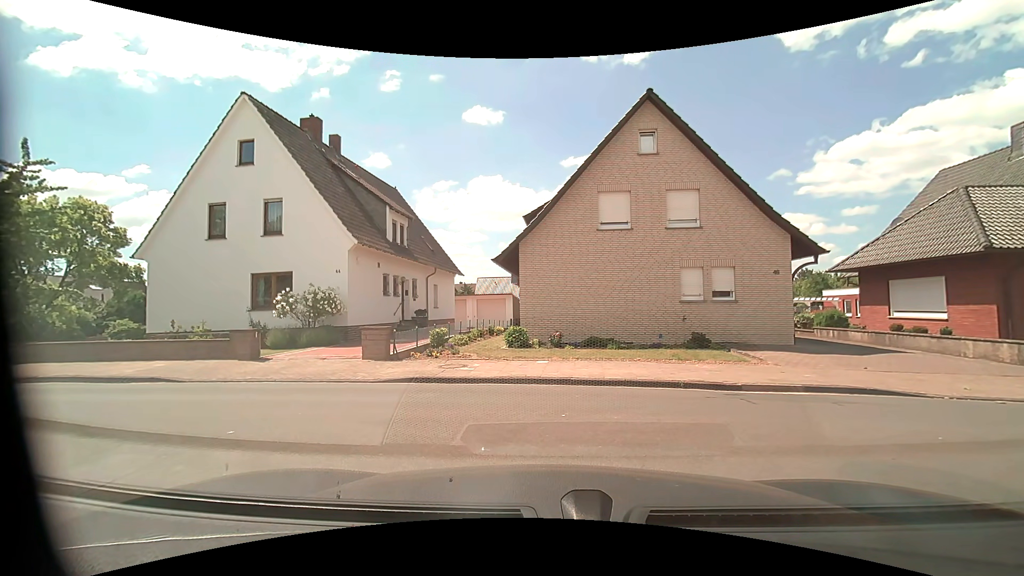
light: Day
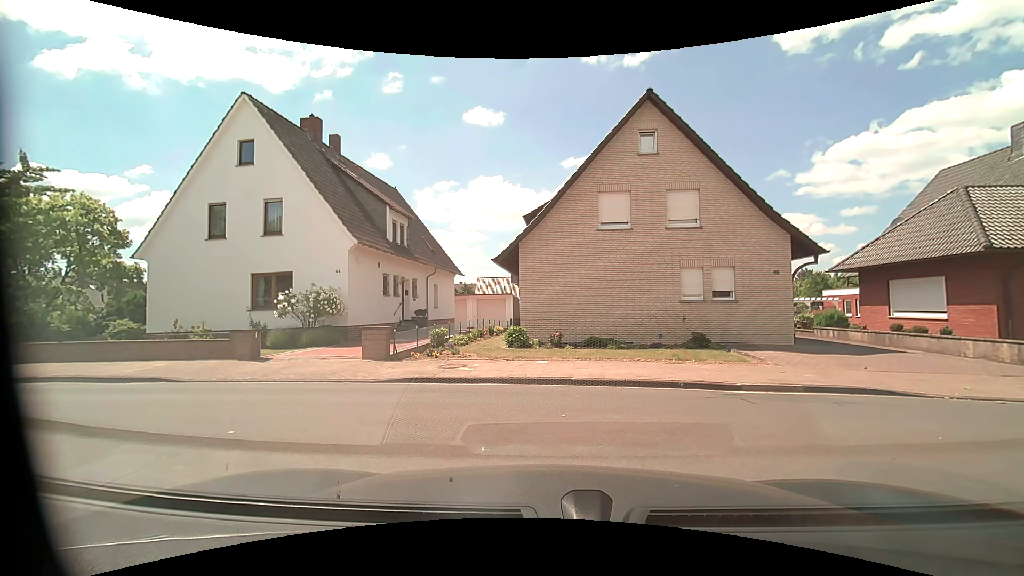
(0.0, 0.0) m; 0°
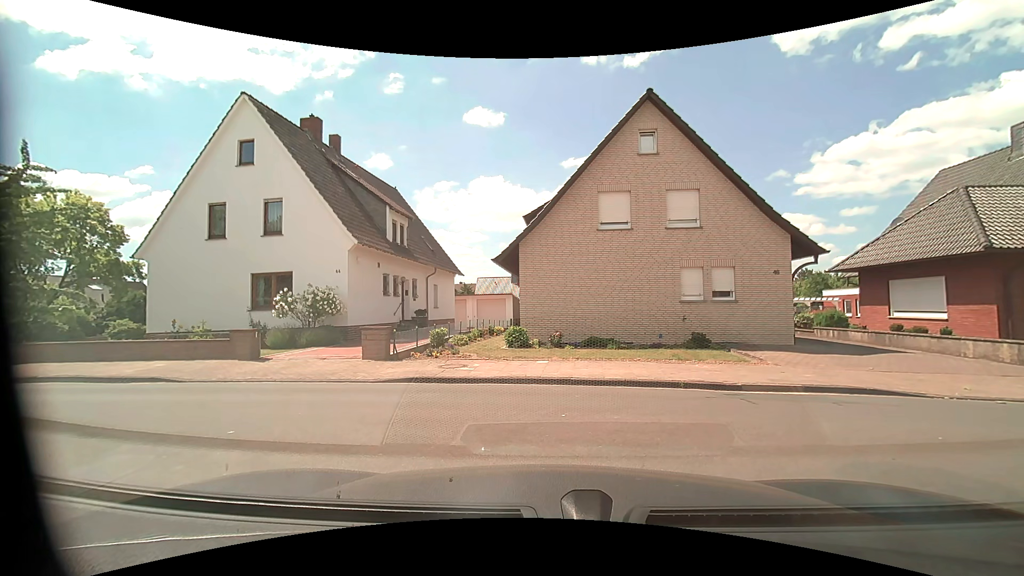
(0.0, 0.0) m; 0°
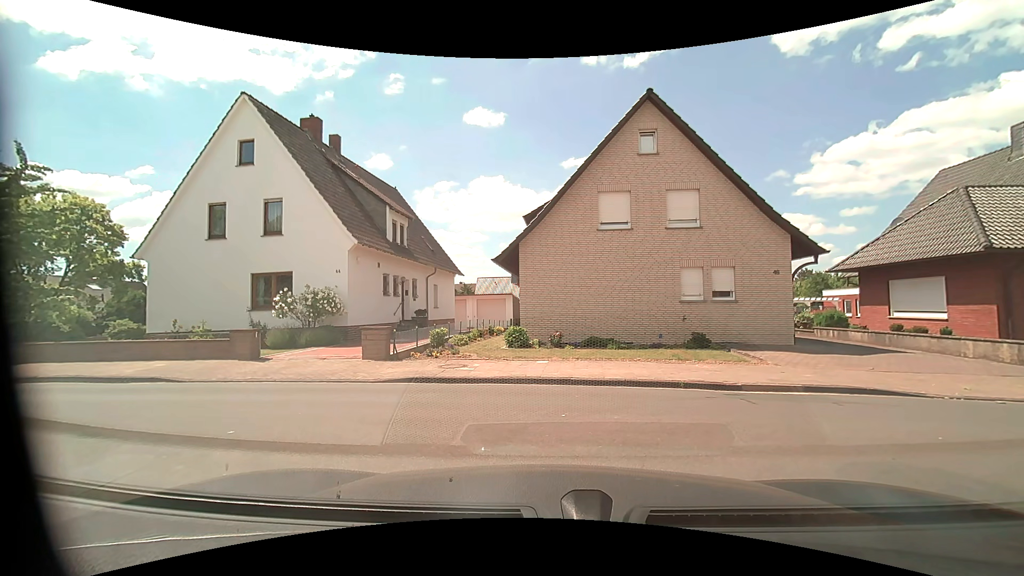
(0.0, 0.0) m; 0°
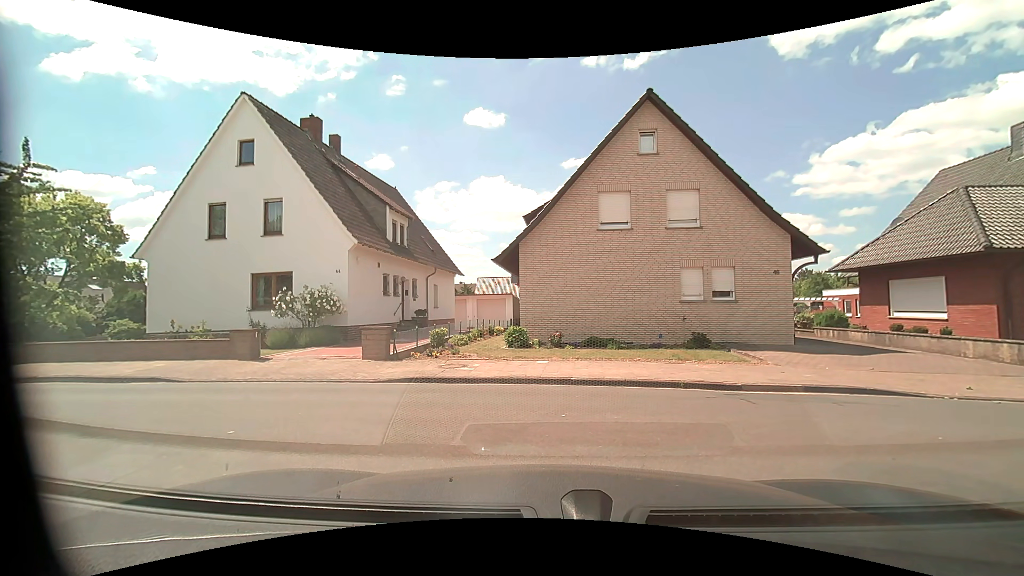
(0.0, 0.0) m; 0°
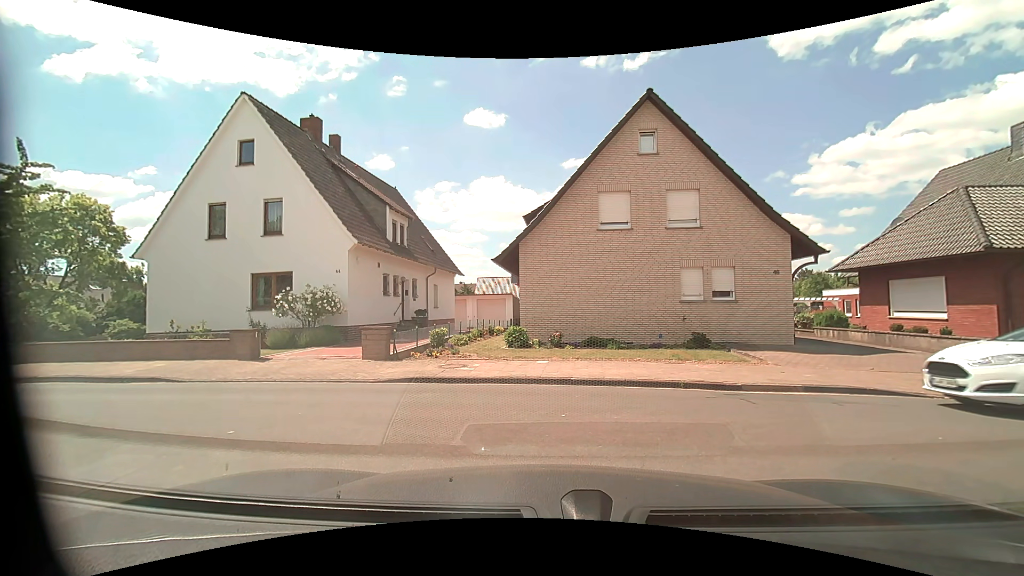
(0.0, 0.0) m; 0°
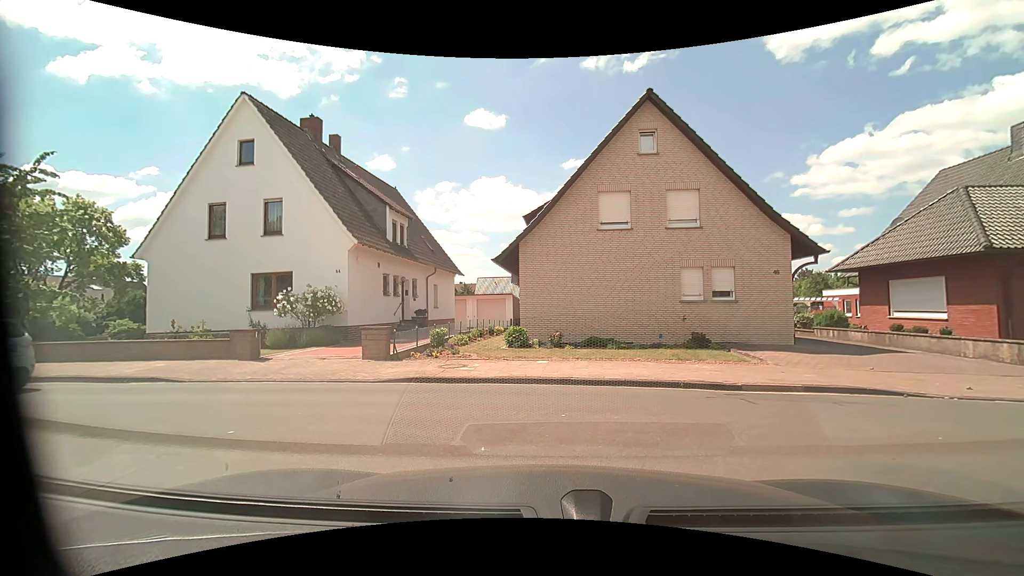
(0.0, 0.0) m; 0°
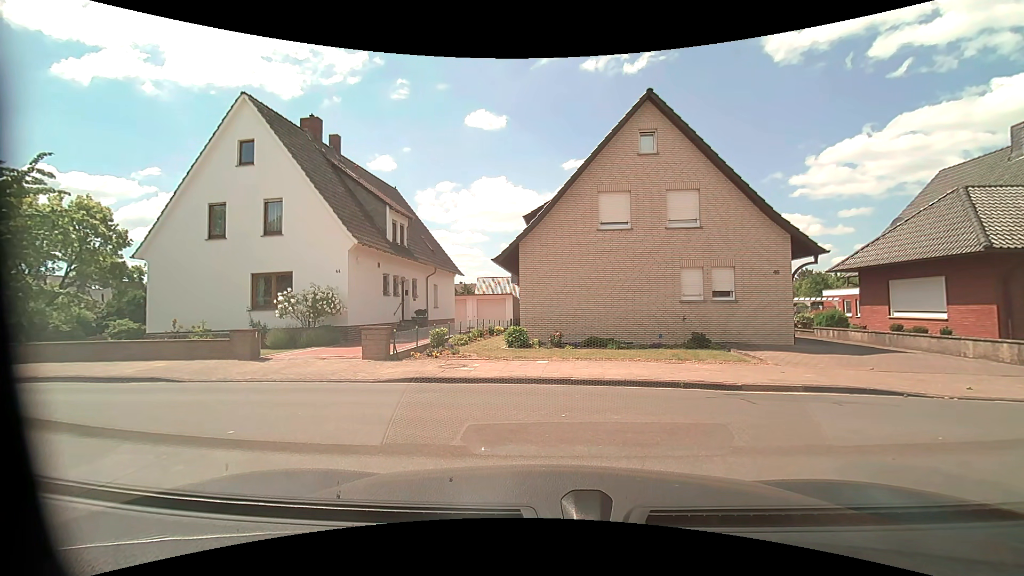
(0.0, 0.0) m; 0°
